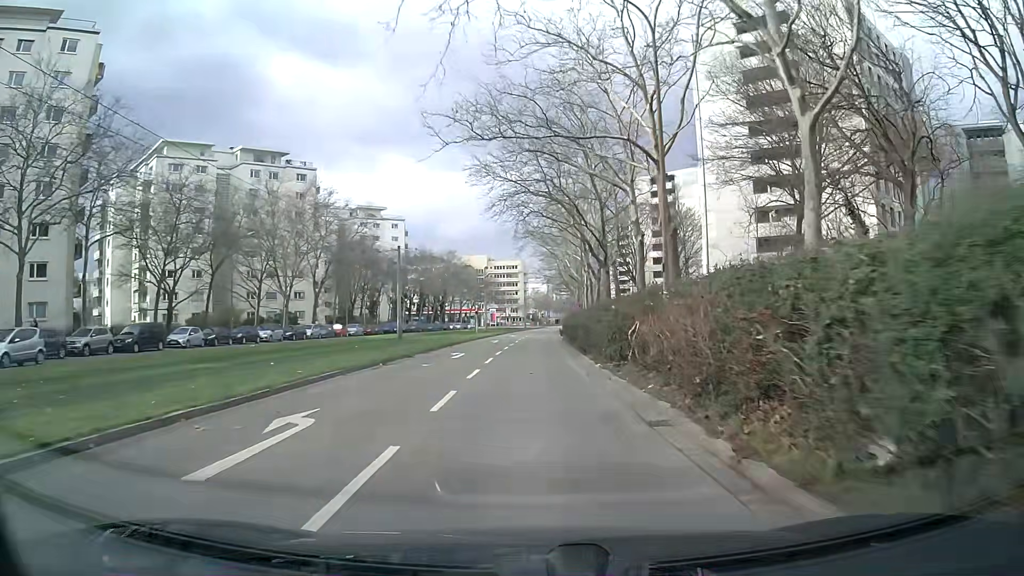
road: tertiary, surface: asphalt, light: Day
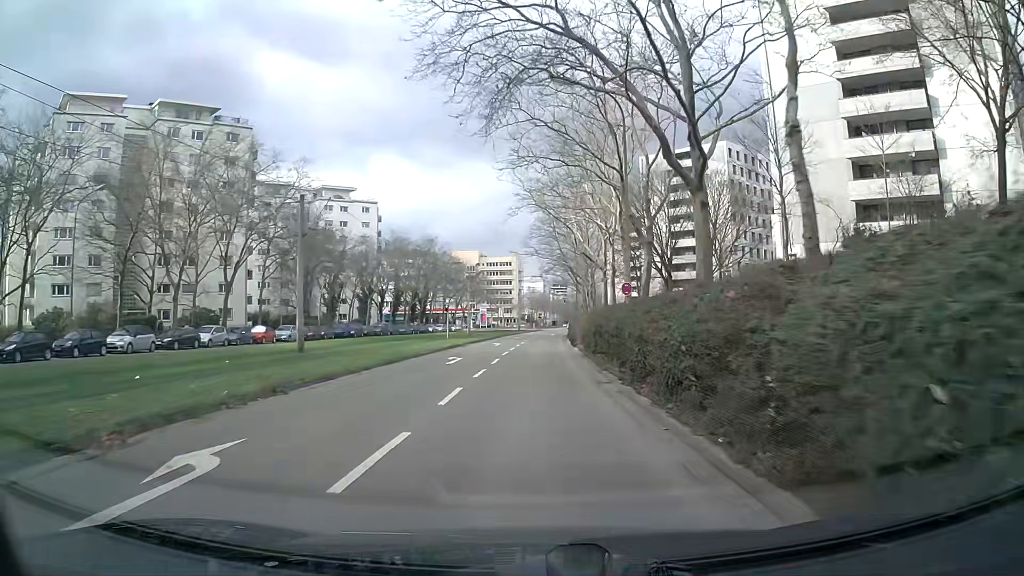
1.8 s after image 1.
(+0.2, +22.8) m; +1°
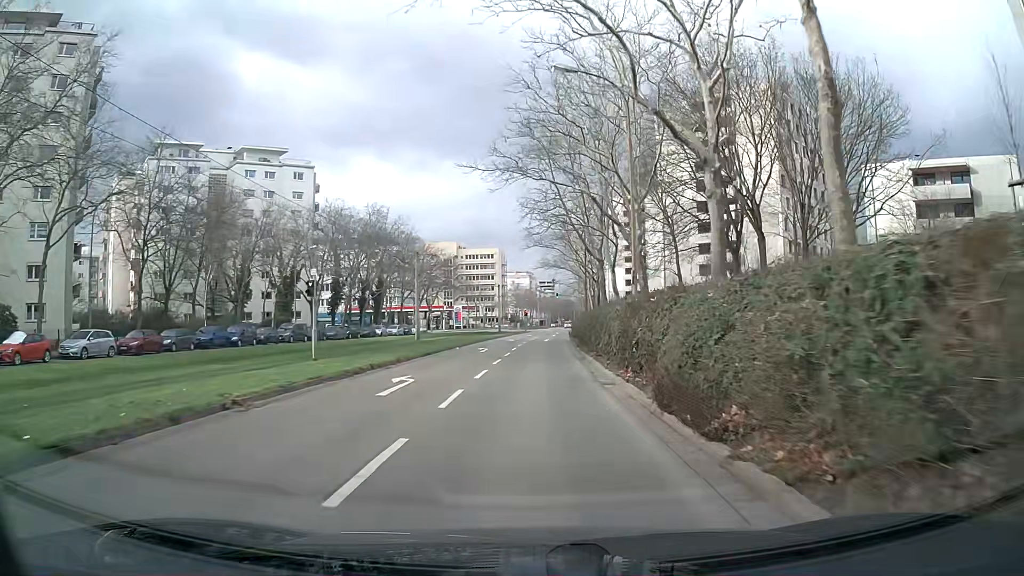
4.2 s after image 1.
(+0.2, +30.2) m; +1°
(0, +10) (0, +20) (0, +30) (0, +40) (+1, +50) (+1, +60) (+2, +70) (+2, +80) (+3, +90) (+4, +100) m
